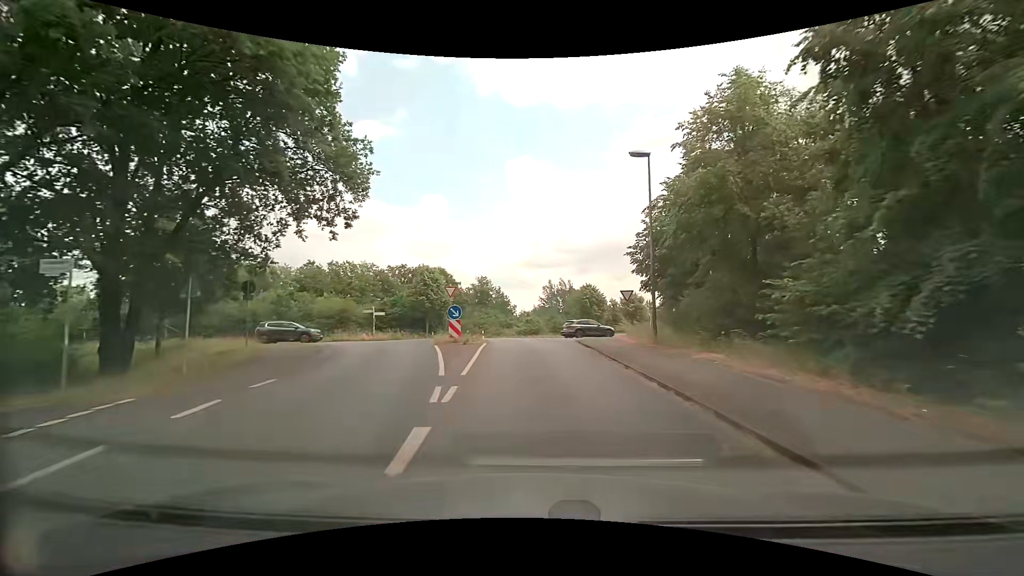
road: tertiary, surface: asphalt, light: Day
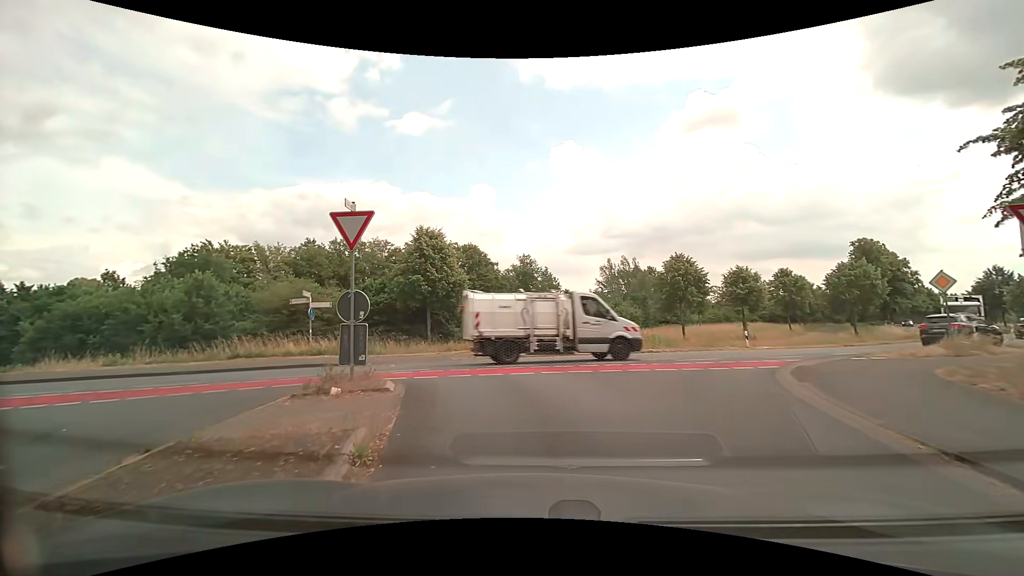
(-0.7, +21.8) m; -5°
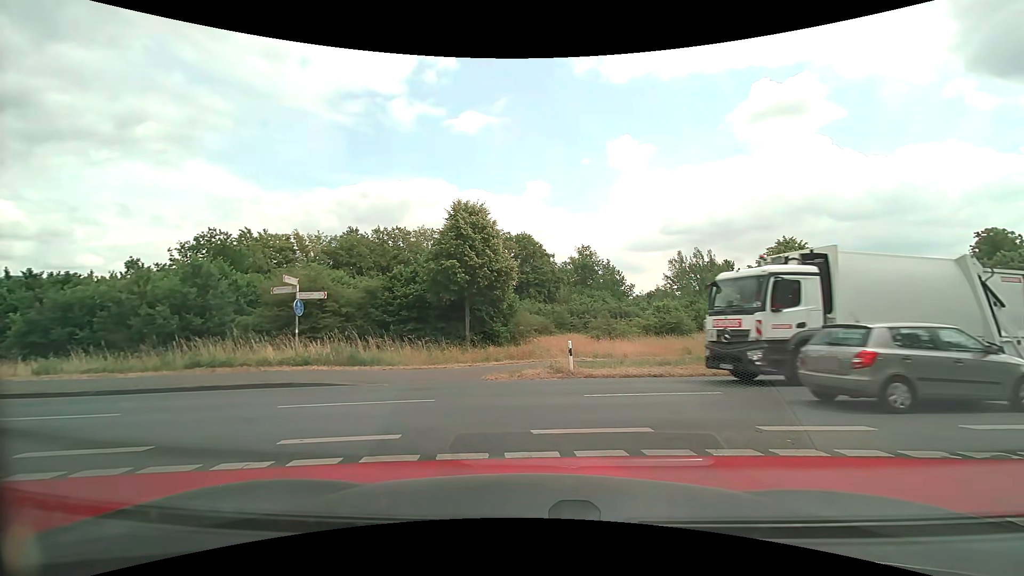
(-0.4, +7.5) m; -4°
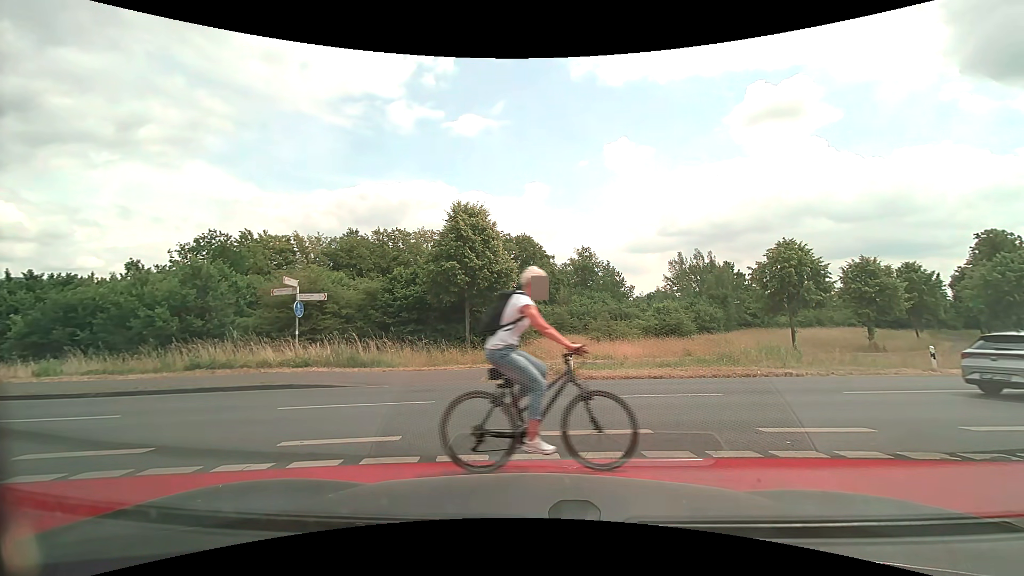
(0.0, +0.1) m; 0°
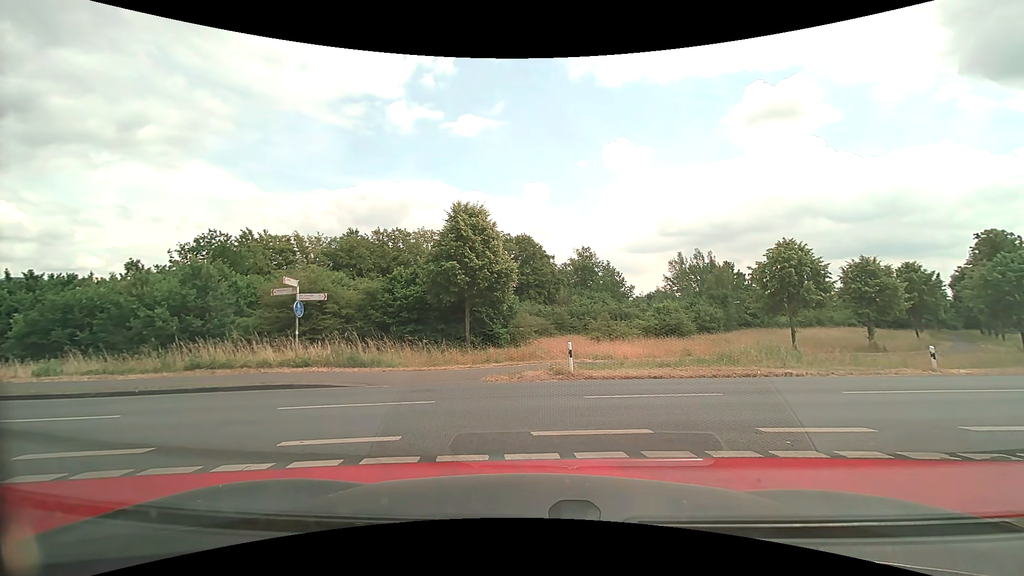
(0.0, 0.0) m; 0°
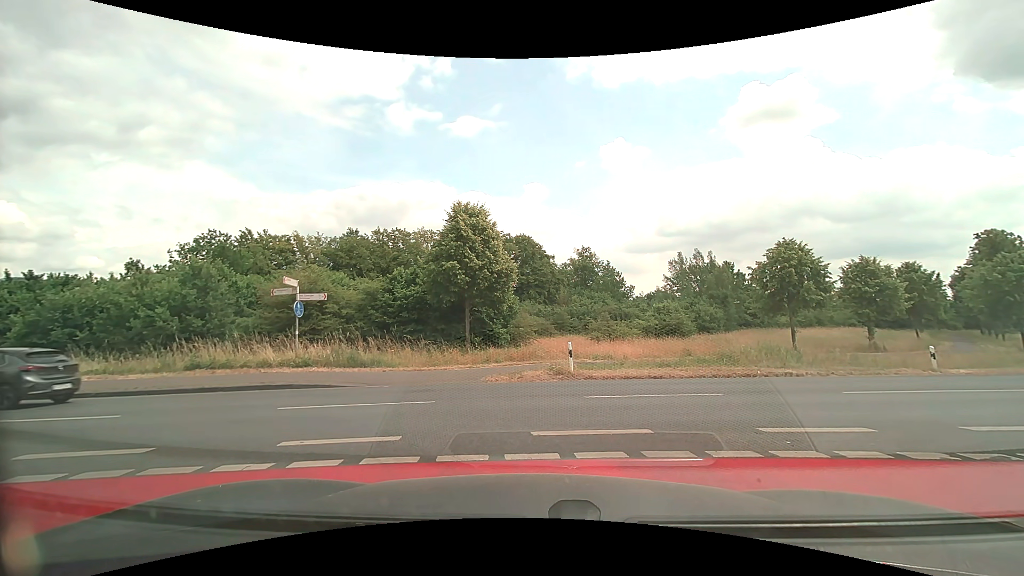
(0.0, 0.0) m; 0°
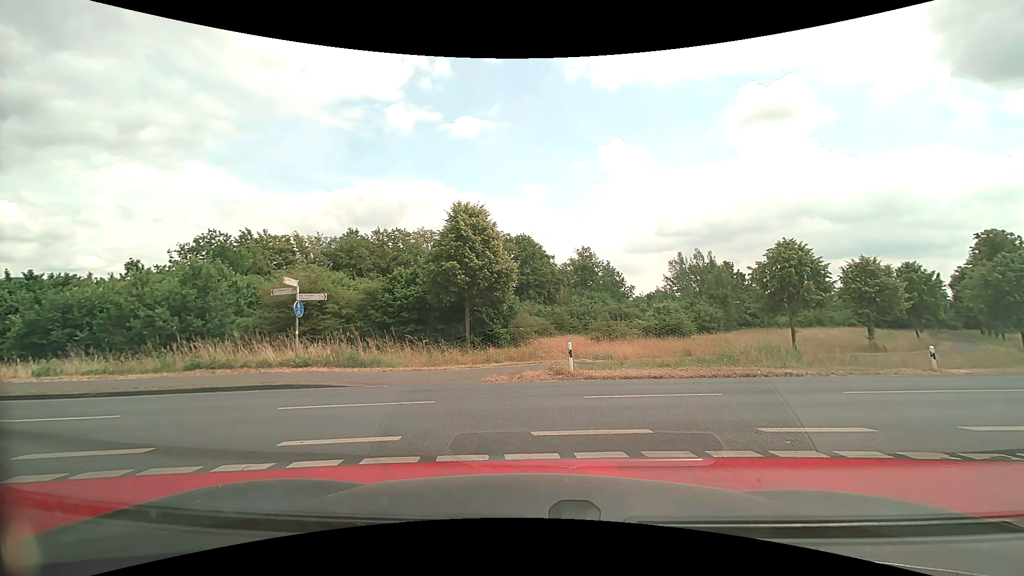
(0.0, 0.0) m; 0°
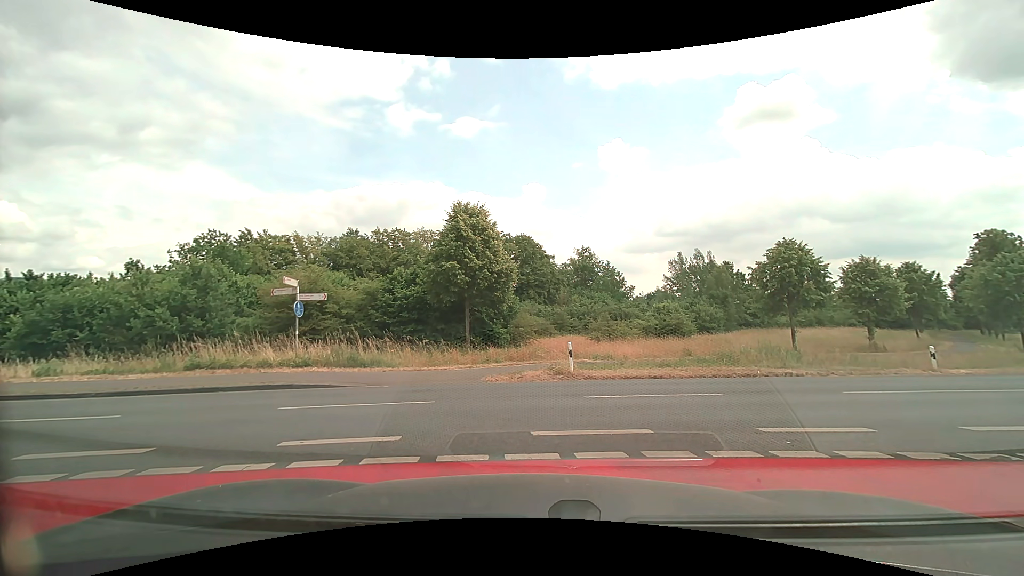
(0.0, 0.0) m; 0°
